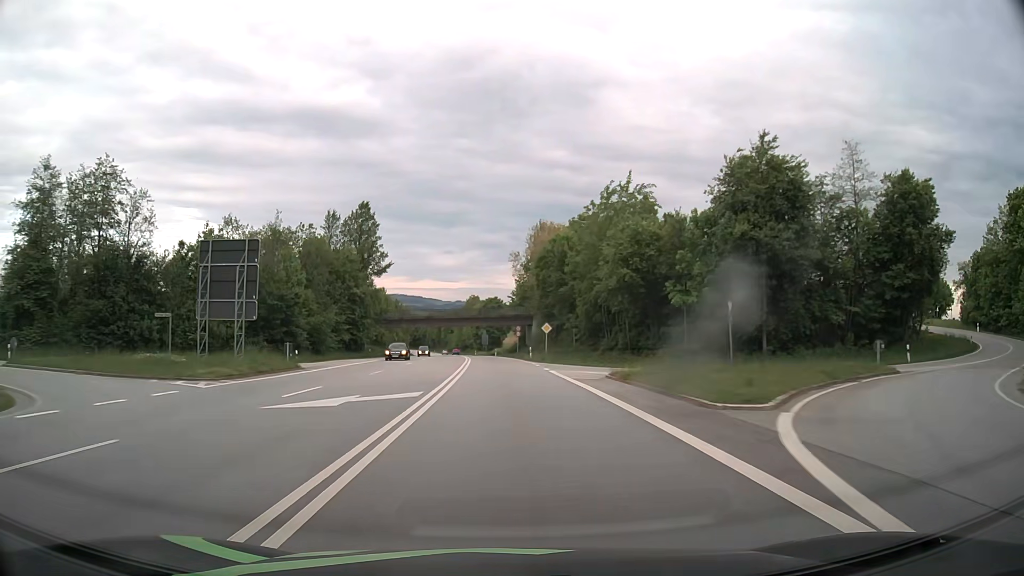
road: primary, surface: asphalt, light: Day
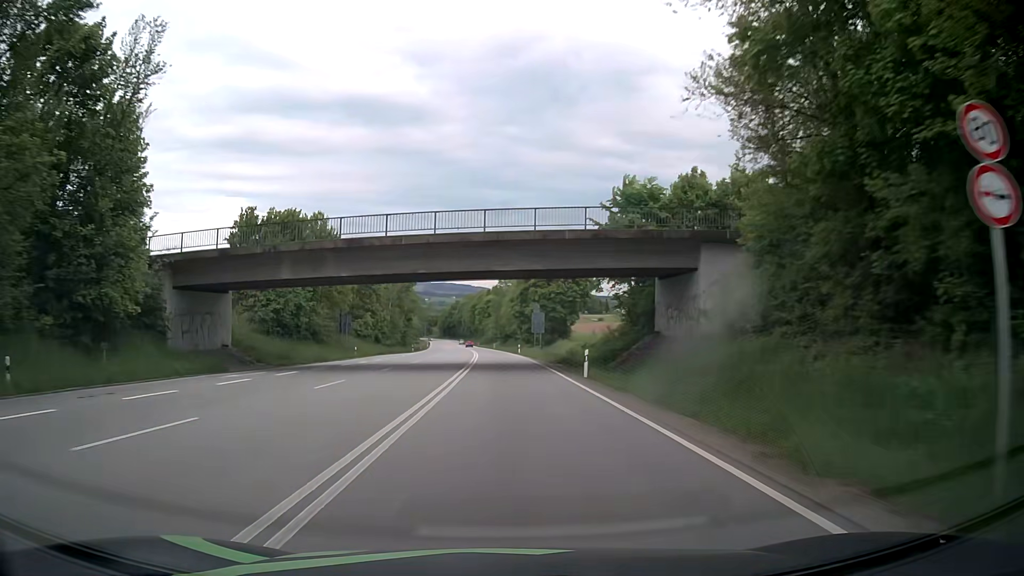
(-2.5, +72.6) m; -4°
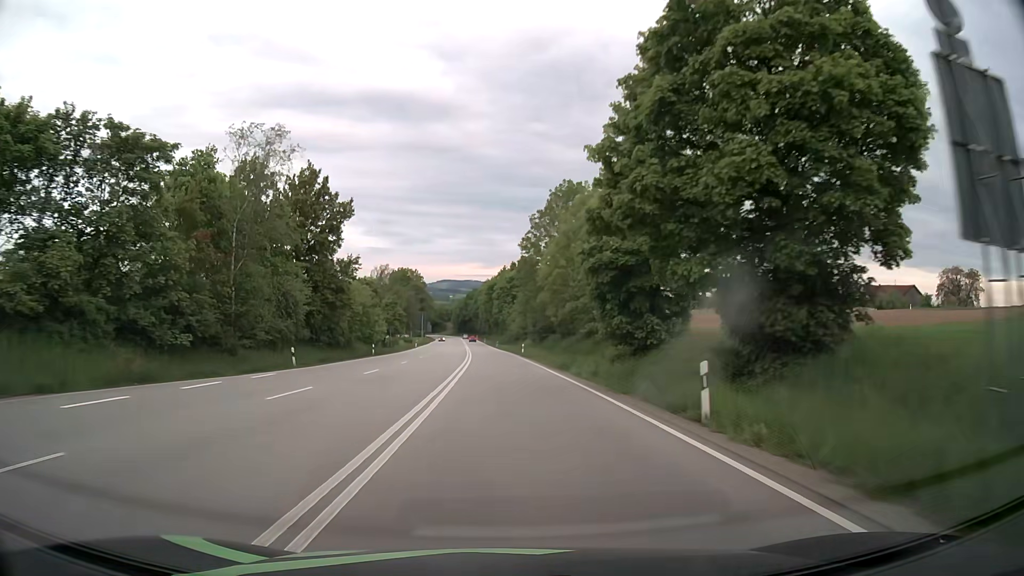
(-1.0, +64.0) m; -2°
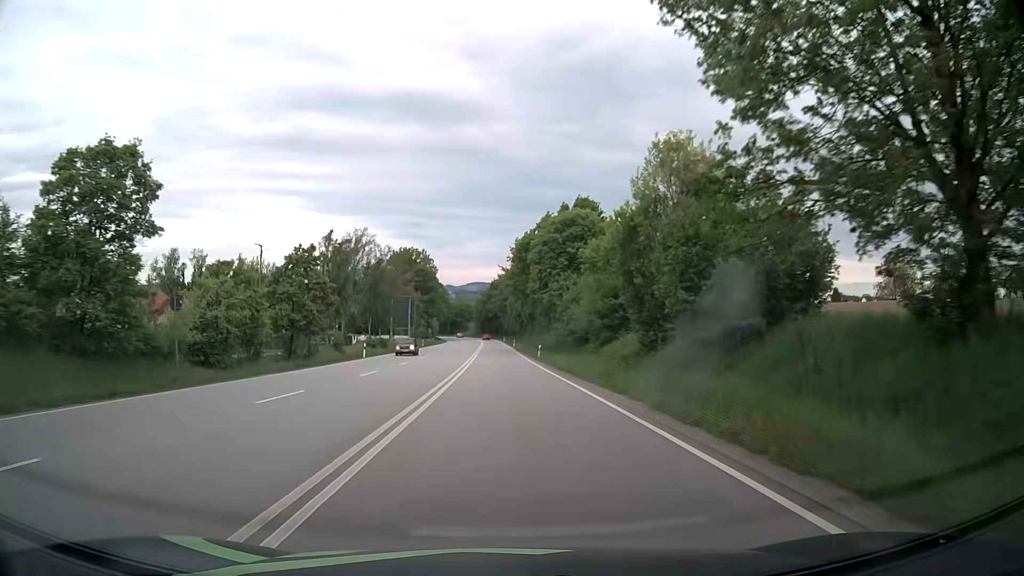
(-1.5, +60.3) m; -3°
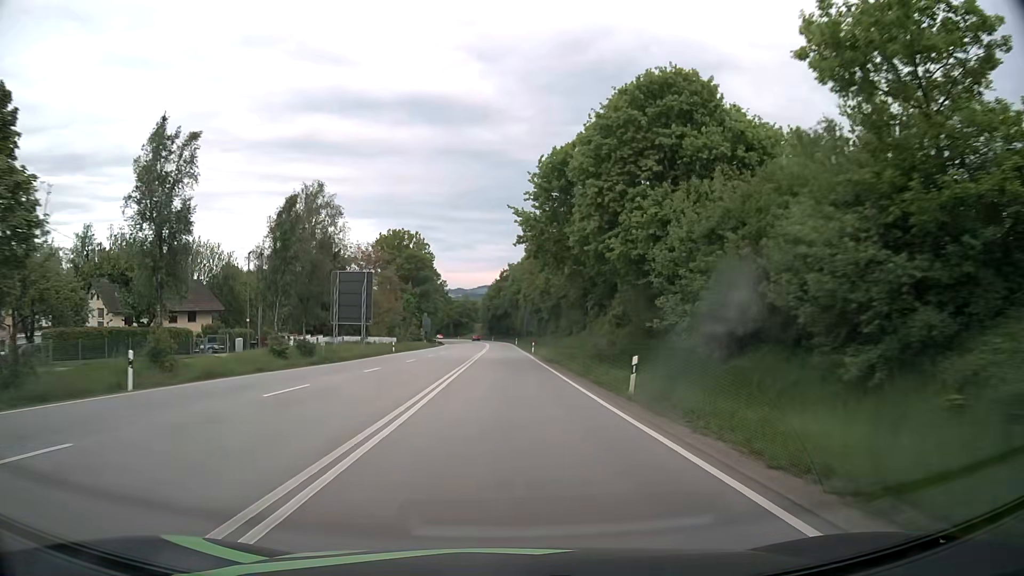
(-0.1, +35.0) m; -1°
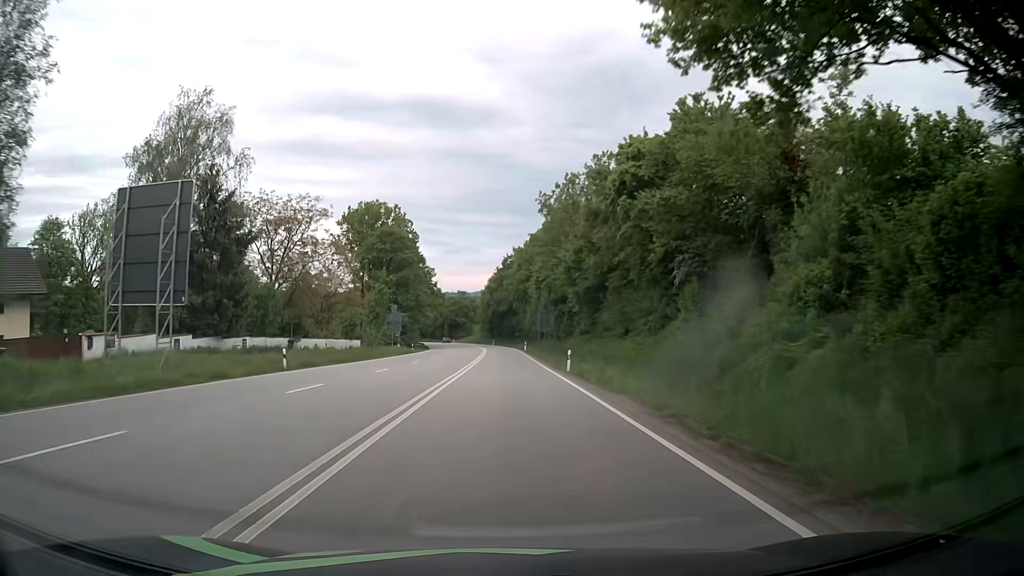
(-0.1, +34.2) m; 0°
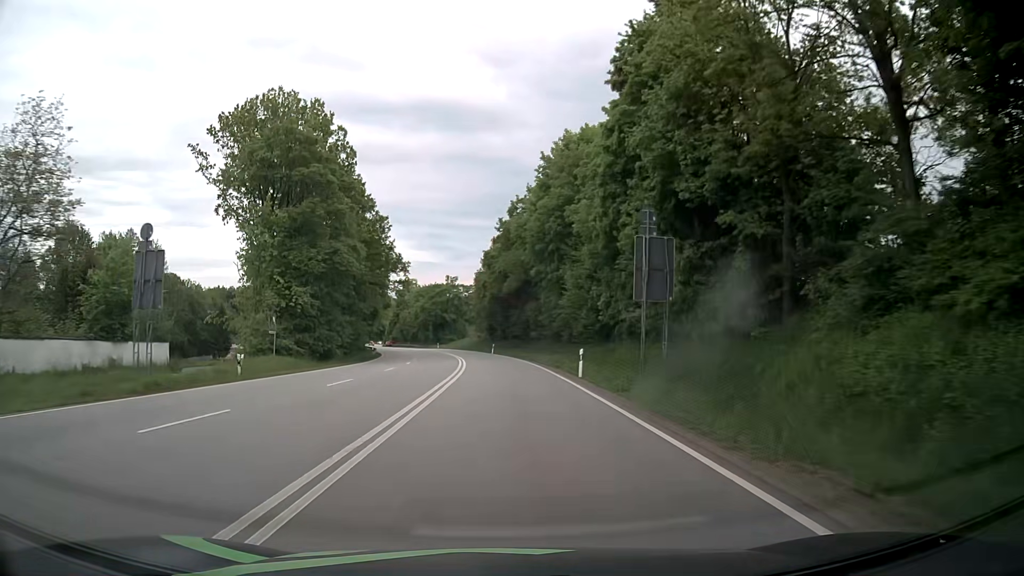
(-0.3, +55.8) m; -1°
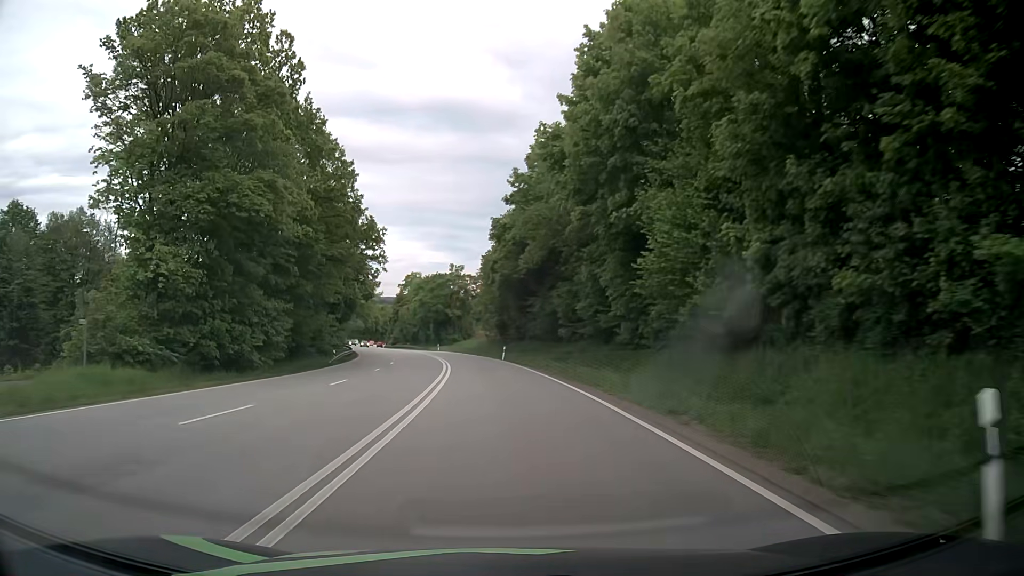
(0.0, +22.6) m; -1°
(0, +10) (0, +20) (-1, +30) (-1, +40) (-2, +50) (-4, +60) (-5, +70) (-7, +80) (-9, +89) (-12, +99) m
